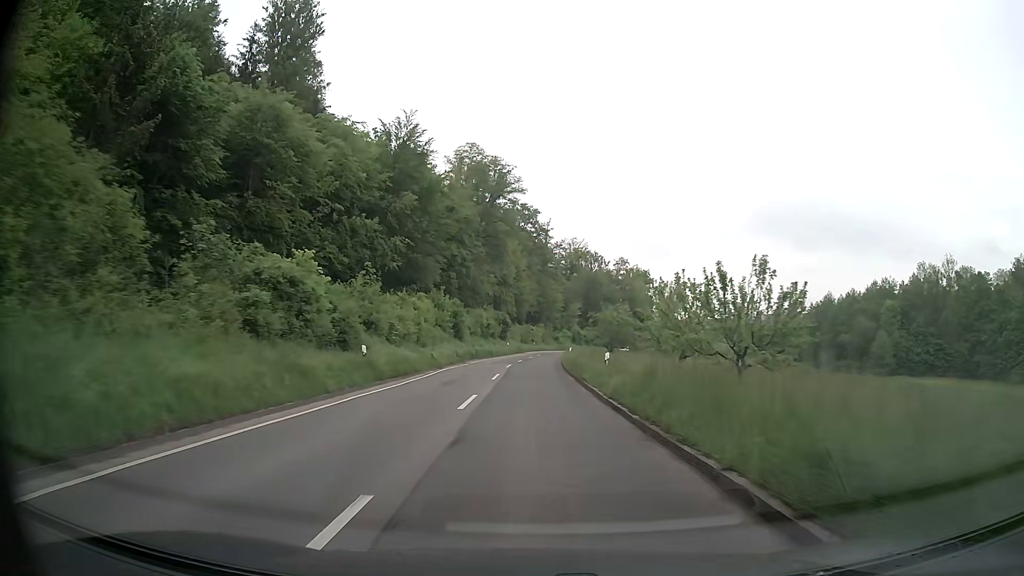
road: secondary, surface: asphalt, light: Day
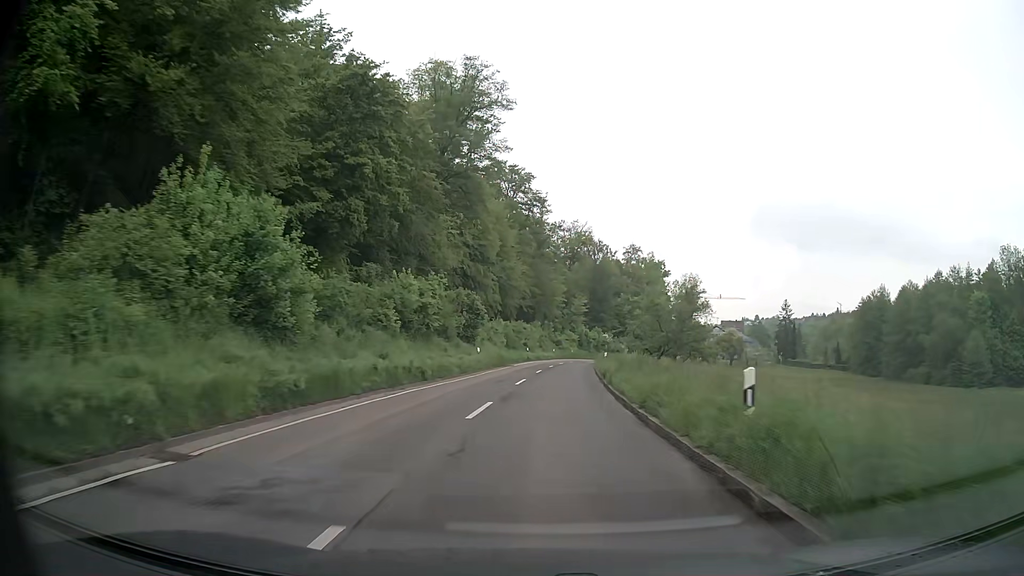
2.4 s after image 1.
(+0.2, +37.3) m; +1°
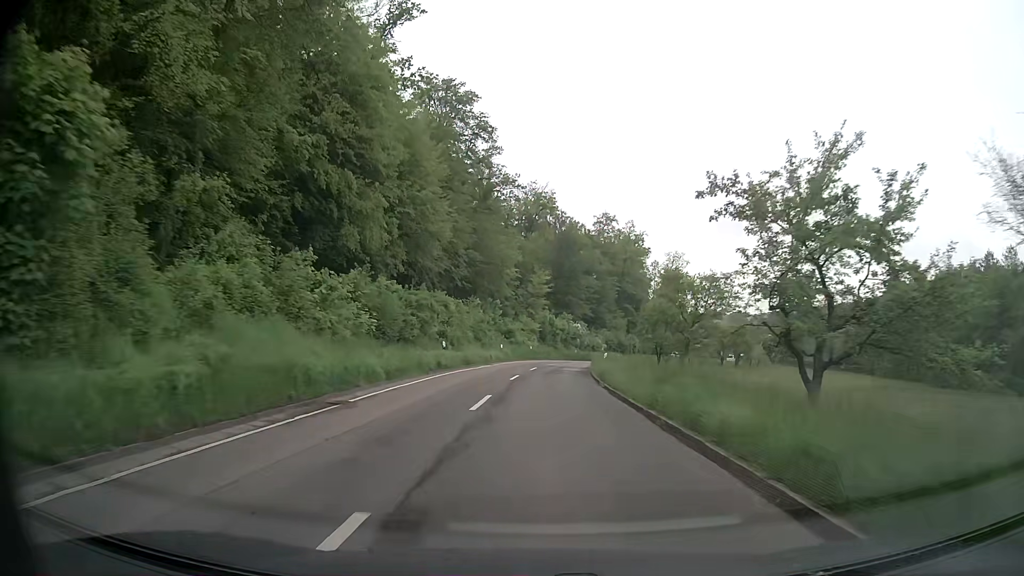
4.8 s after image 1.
(+1.2, +36.8) m; +4°
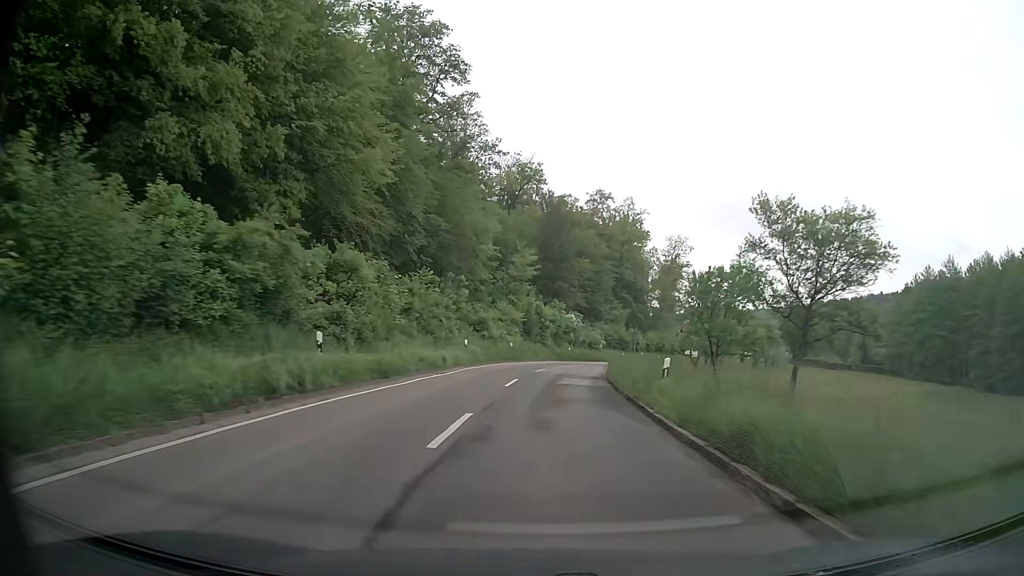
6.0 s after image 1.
(+0.2, +17.8) m; +1°
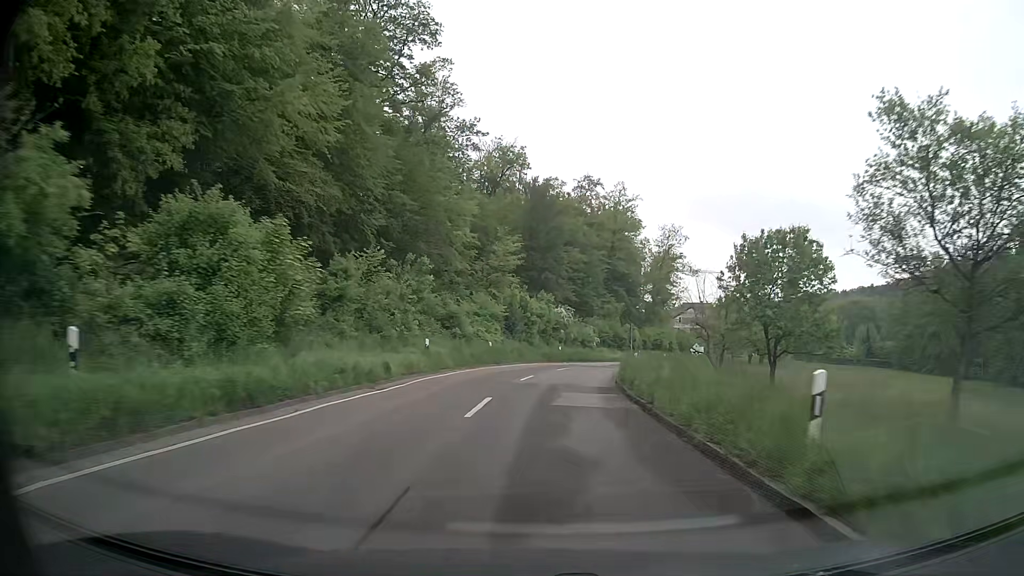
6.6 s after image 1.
(+0.2, +8.8) m; +1°
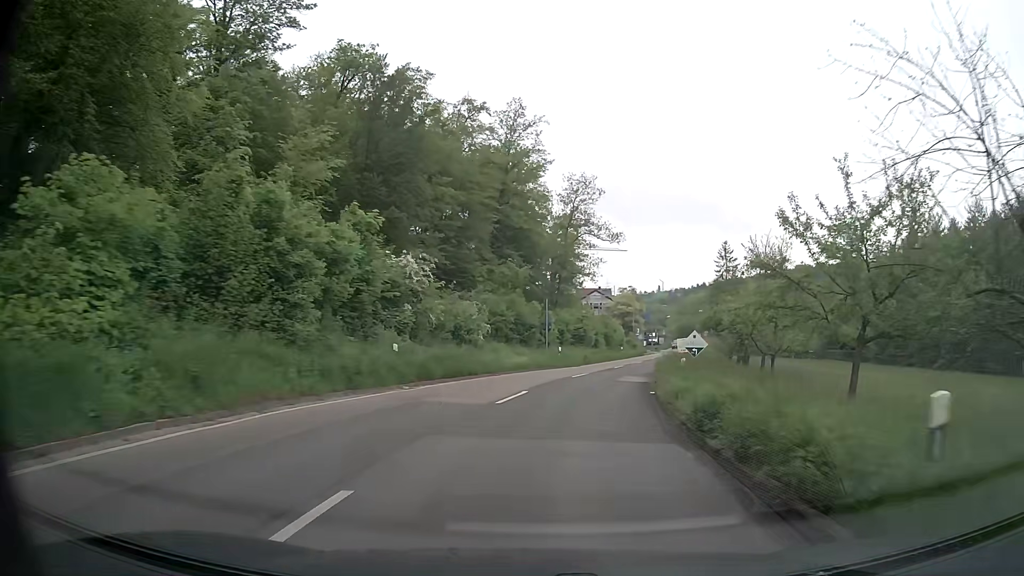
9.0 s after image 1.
(+2.6, +33.7) m; +11°
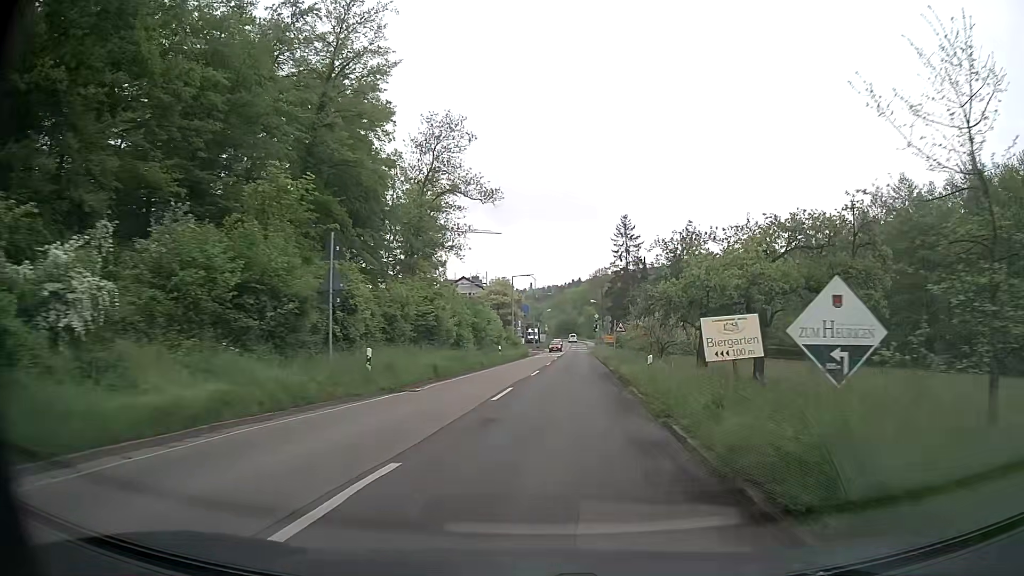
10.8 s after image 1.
(+2.3, +24.2) m; +11°
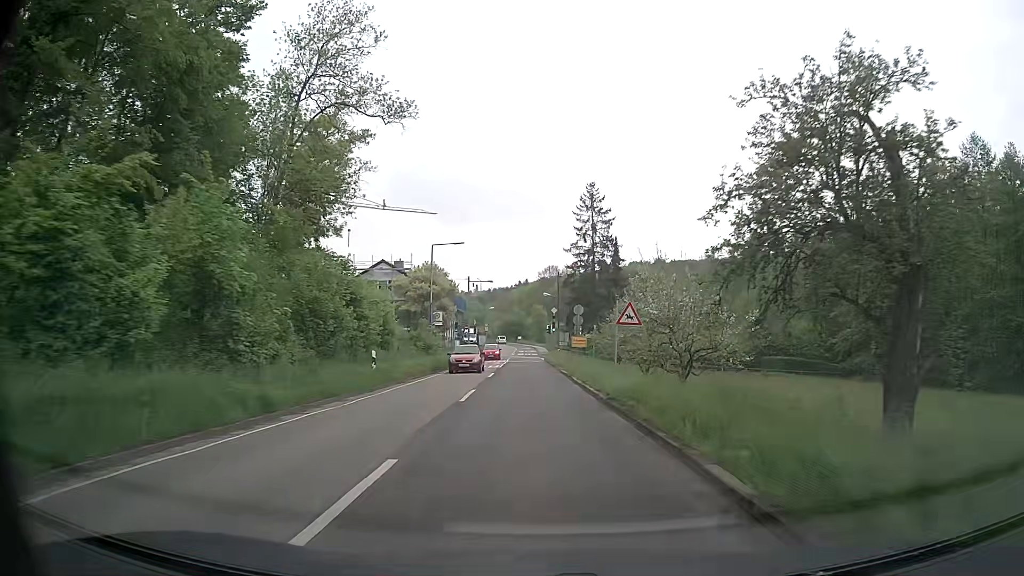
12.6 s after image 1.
(+1.1, +24.3) m; +5°
